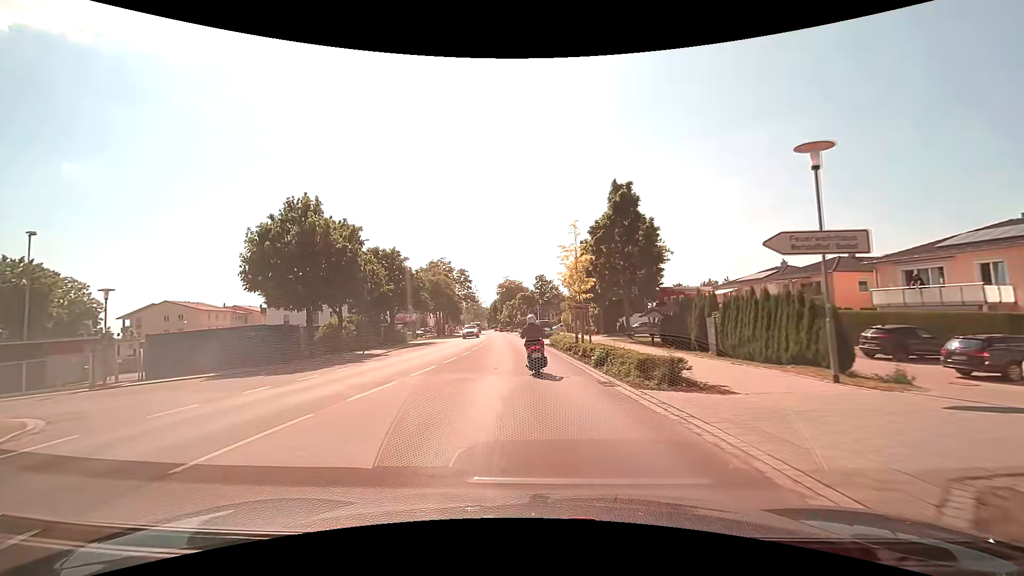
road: tertiary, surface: asphalt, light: Day
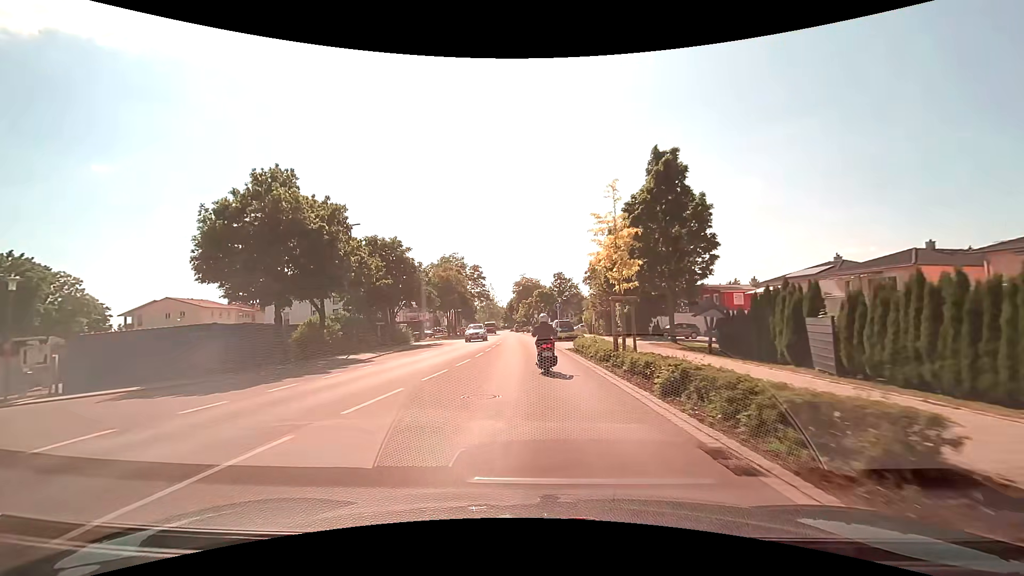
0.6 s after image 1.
(-0.1, +6.3) m; -2°
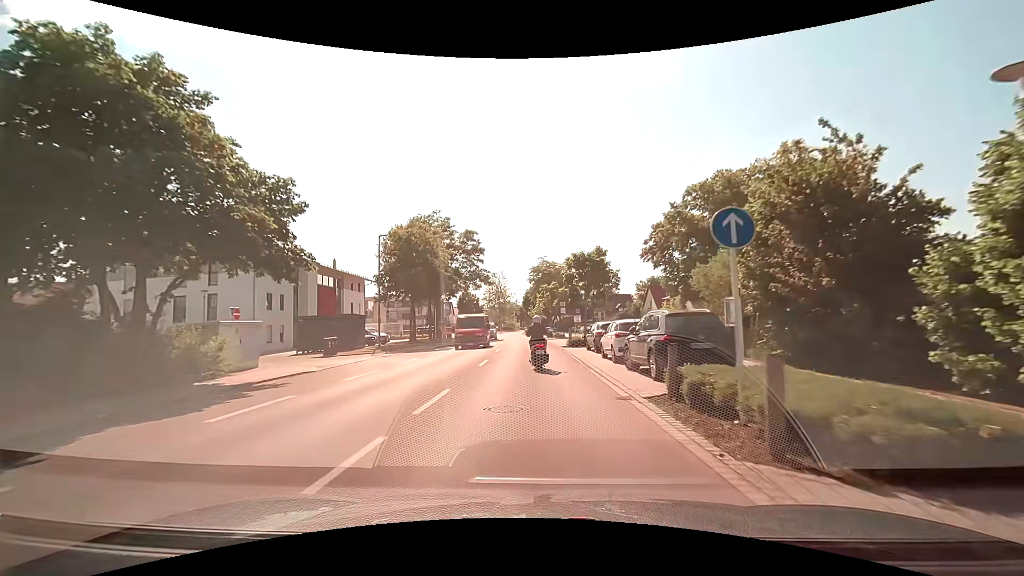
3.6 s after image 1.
(-0.9, +32.2) m; -2°
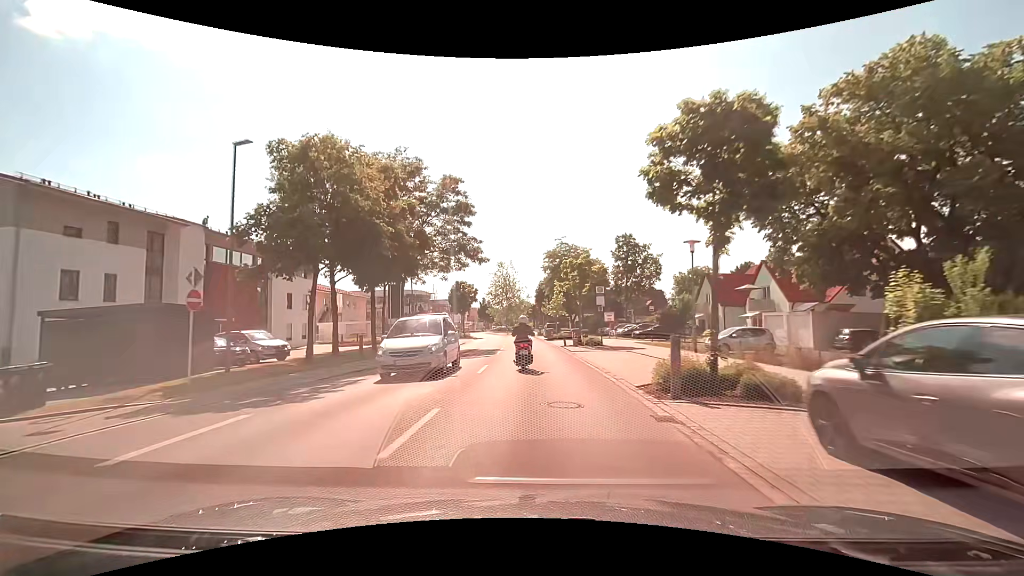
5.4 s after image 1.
(-0.3, +20.6) m; -1°
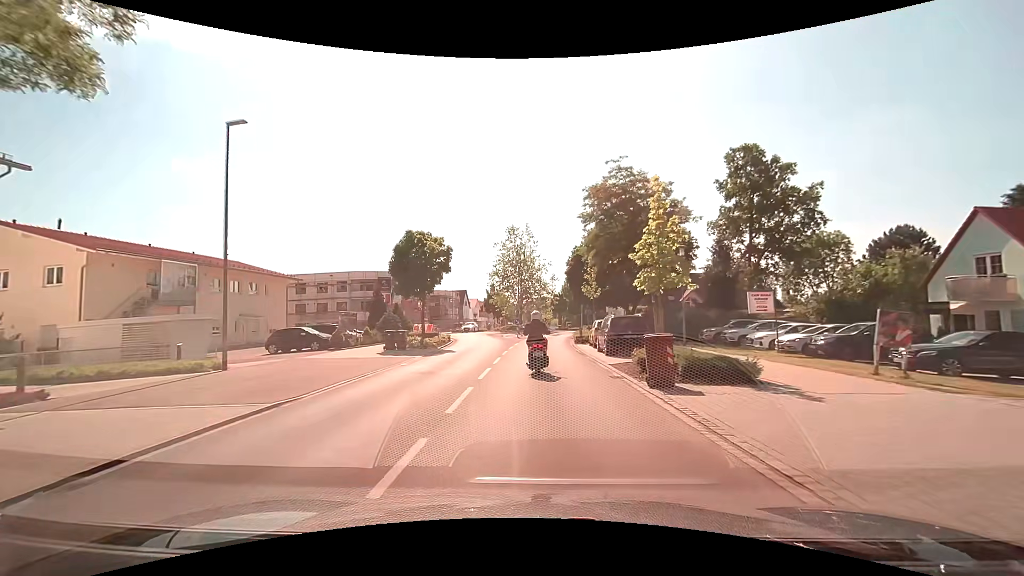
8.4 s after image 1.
(-1.0, +33.7) m; -3°
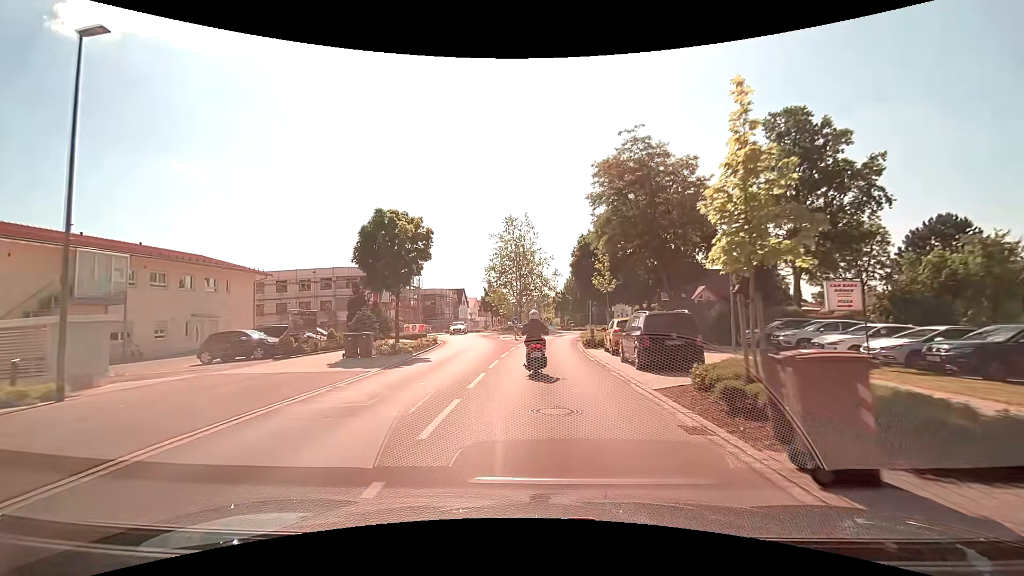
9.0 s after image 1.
(0.0, +6.0) m; 0°
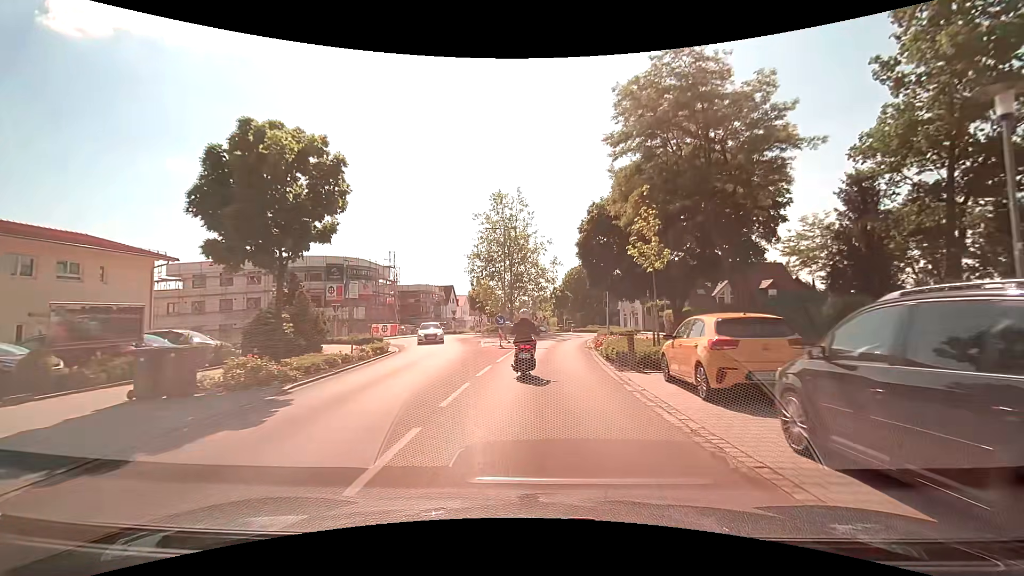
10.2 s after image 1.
(0.0, +11.3) m; 0°
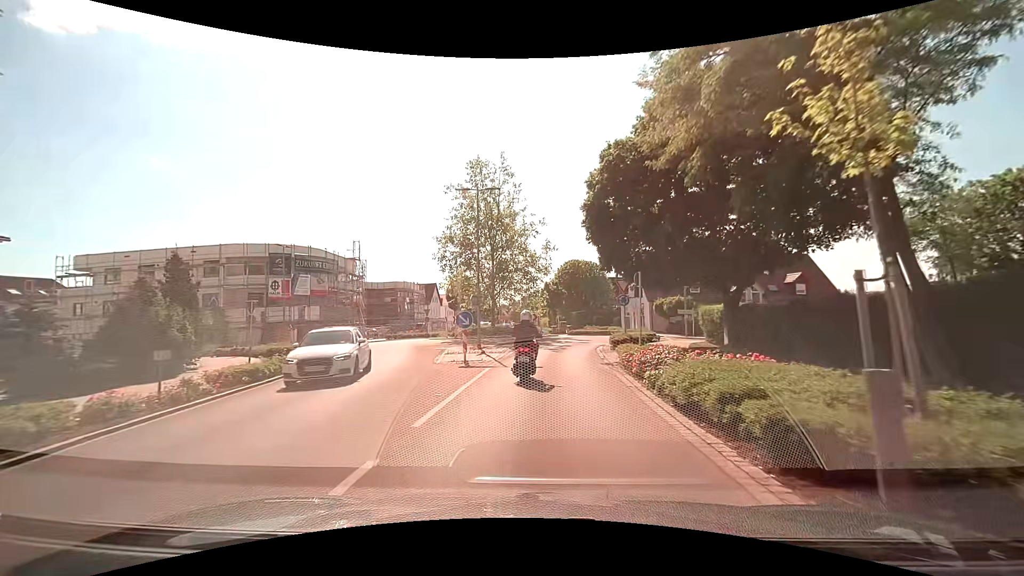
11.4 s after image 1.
(+0.1, +10.2) m; +2°
(0, +10) (0, +20) (+2, +30) (+3, +40) (+2, +50) (0, +59) (-2, +69) (-3, +79) (-4, +89) (-4, +99) m
